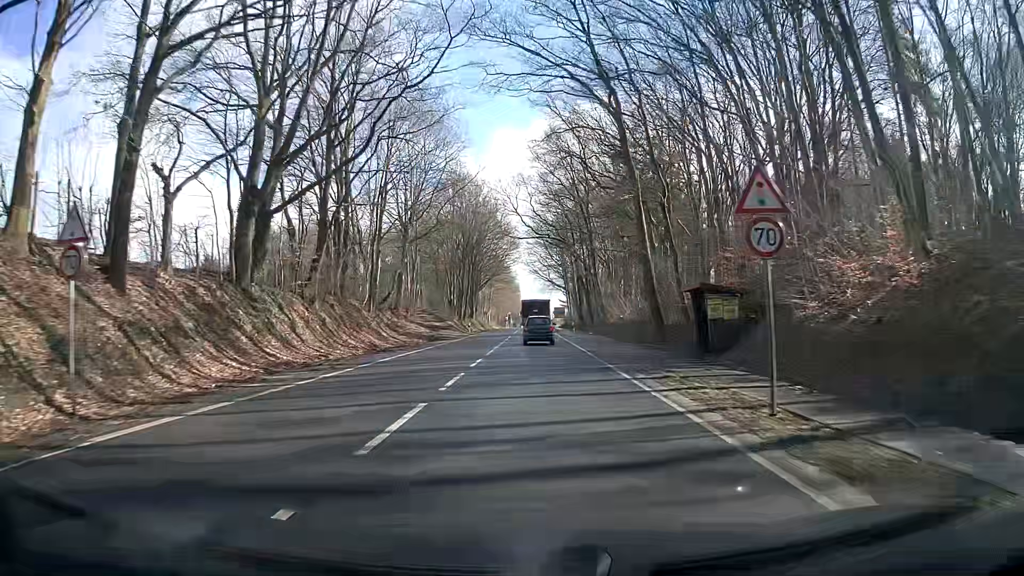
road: primary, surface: asphalt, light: Day
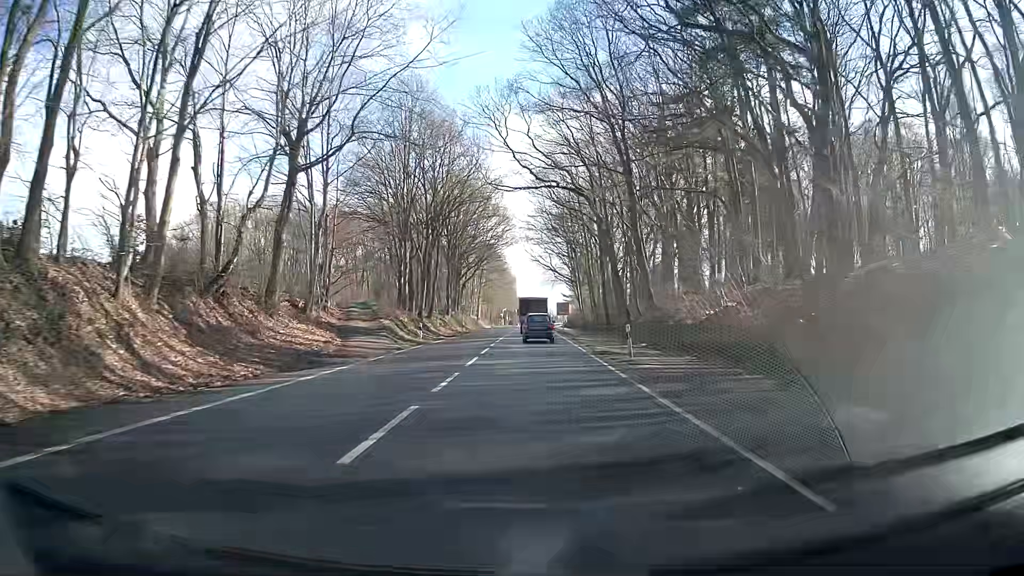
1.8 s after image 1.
(-0.1, +30.8) m; +1°
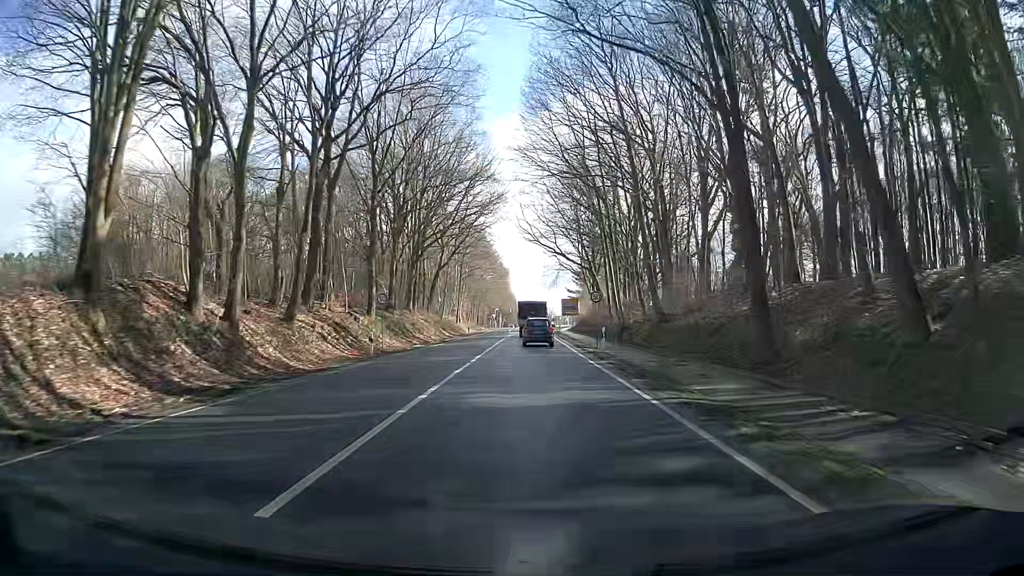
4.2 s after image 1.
(-0.6, +38.5) m; -1°
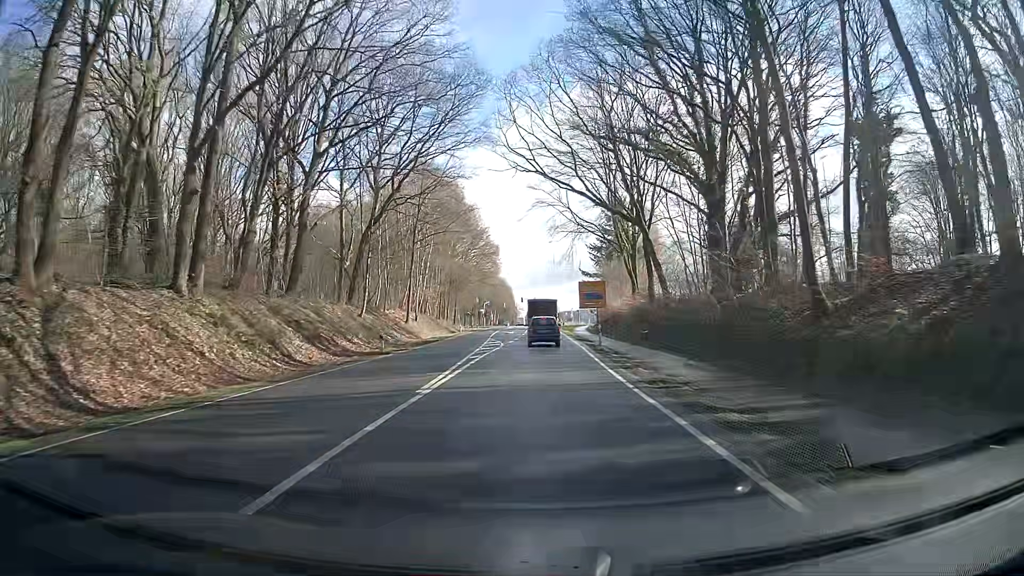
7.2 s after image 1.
(-0.1, +46.4) m; +1°
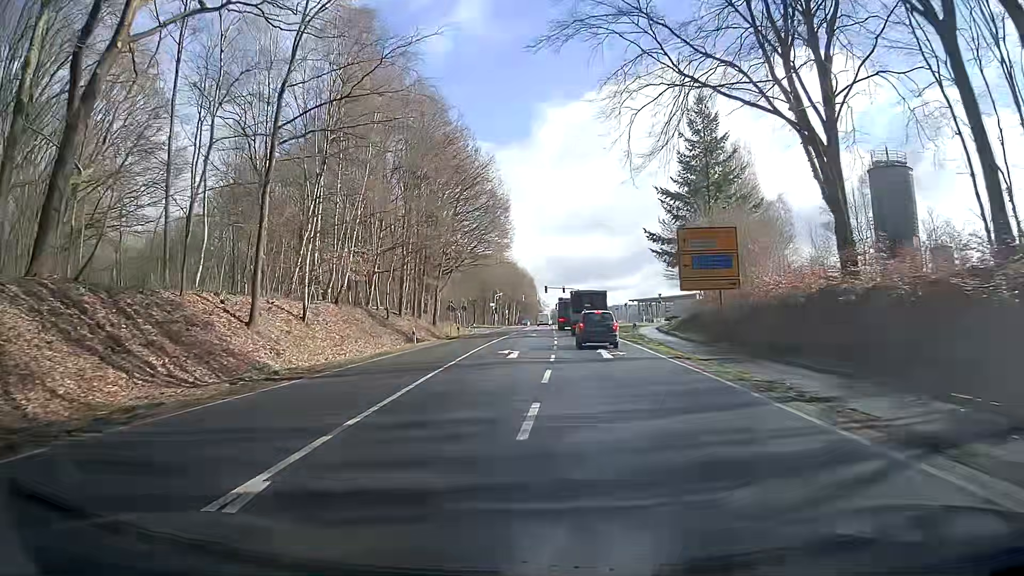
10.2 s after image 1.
(-1.4, +44.2) m; -3°
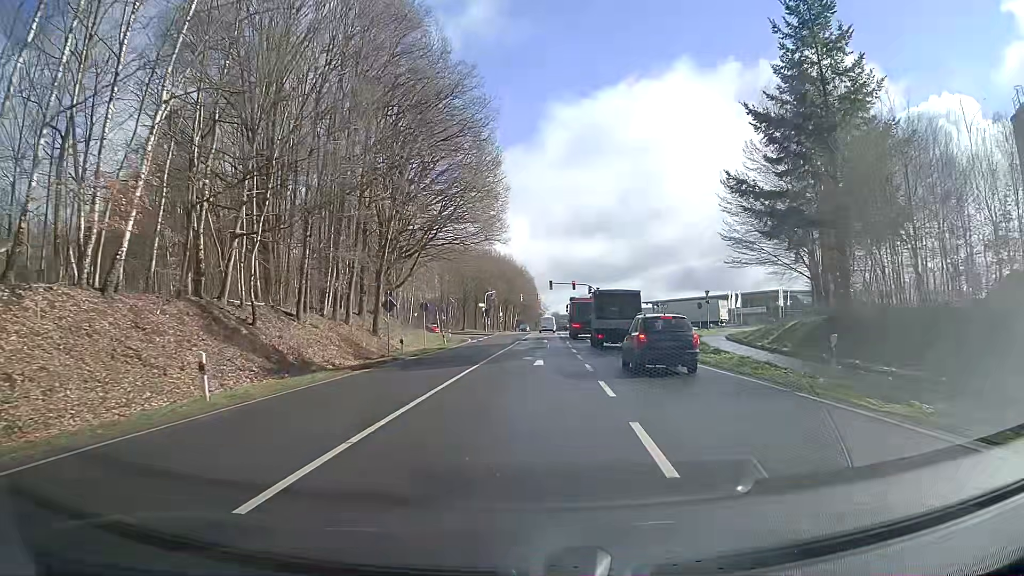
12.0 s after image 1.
(-0.1, +26.1) m; 0°
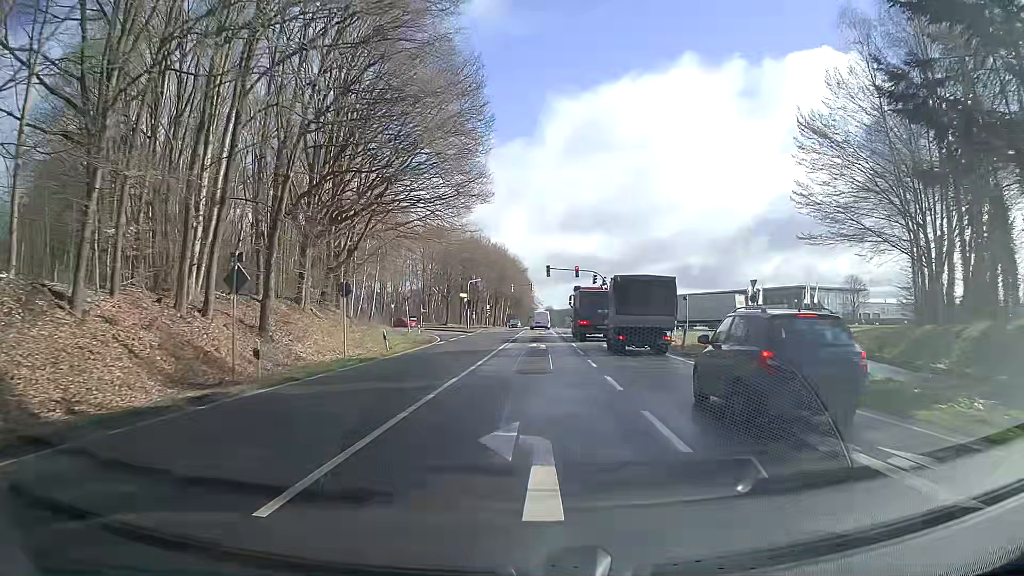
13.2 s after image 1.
(0.0, +17.2) m; 0°
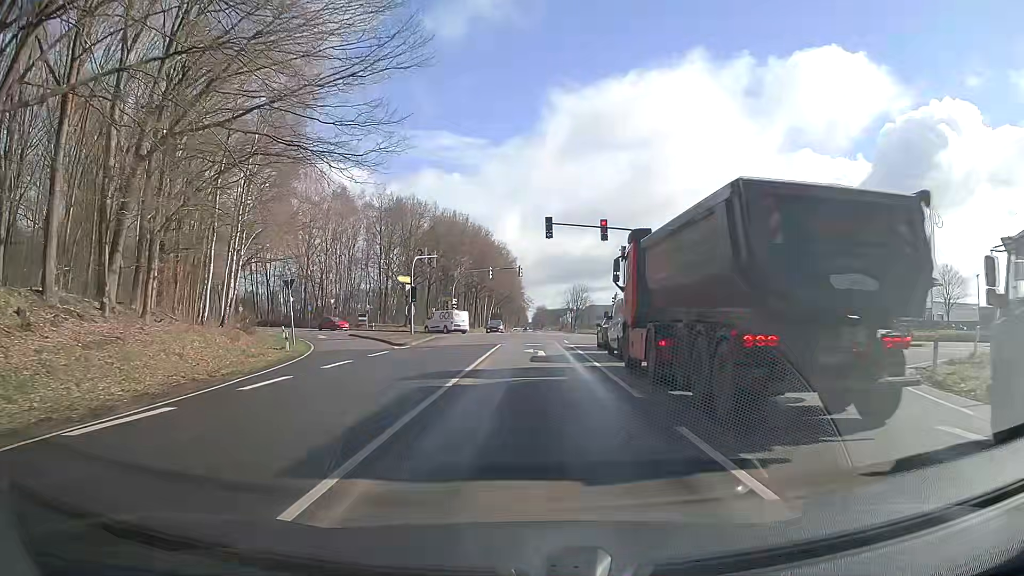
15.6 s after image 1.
(+0.4, +32.7) m; +1°
(0, +10) (0, +20) (0, +30) (-1, +40) (-3, +50) (-7, +59) (-14, +67) (-21, +73) (-29, +80) (-37, +86) m
